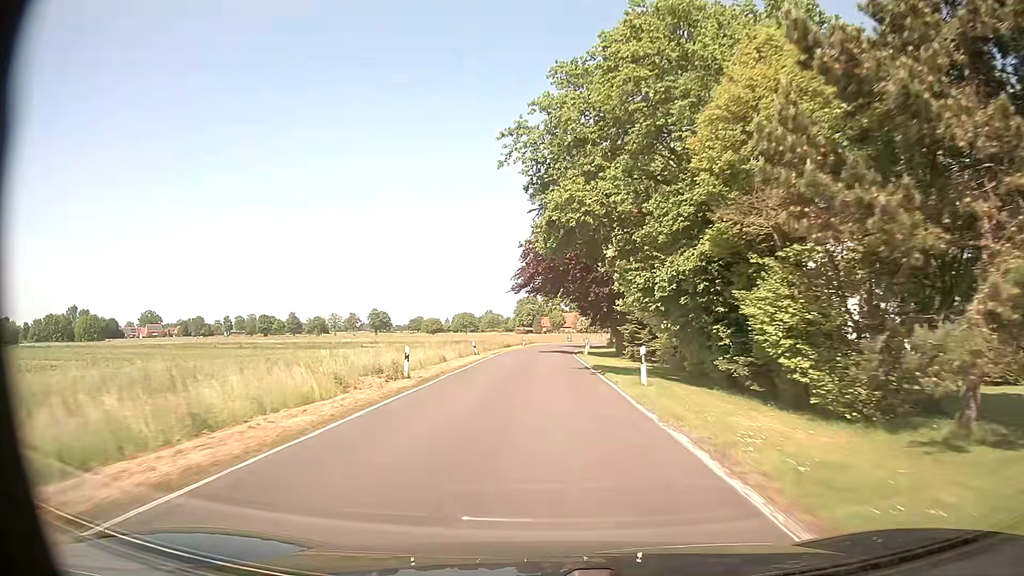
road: secondary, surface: asphalt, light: Day
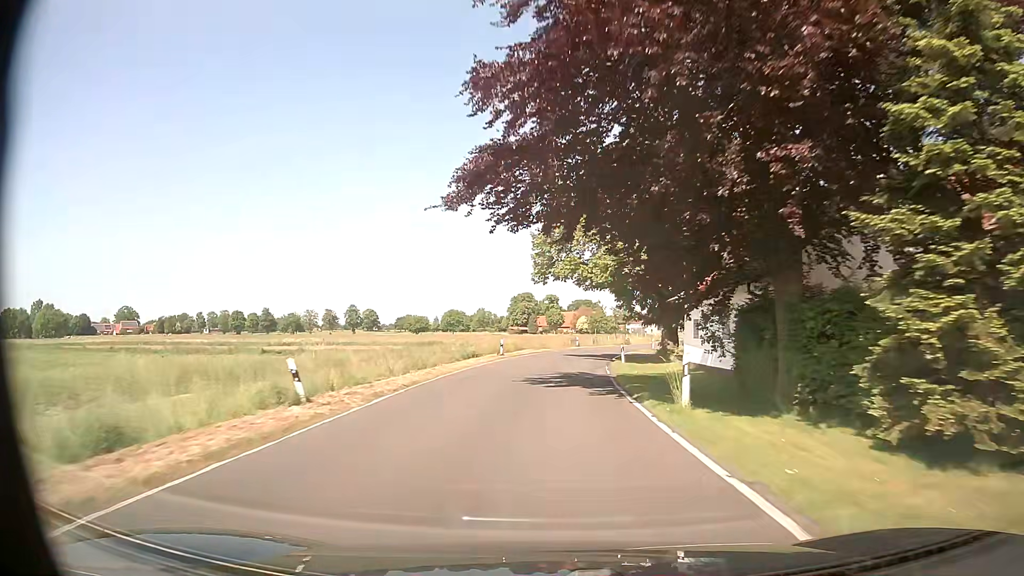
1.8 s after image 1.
(-0.4, +32.4) m; 0°
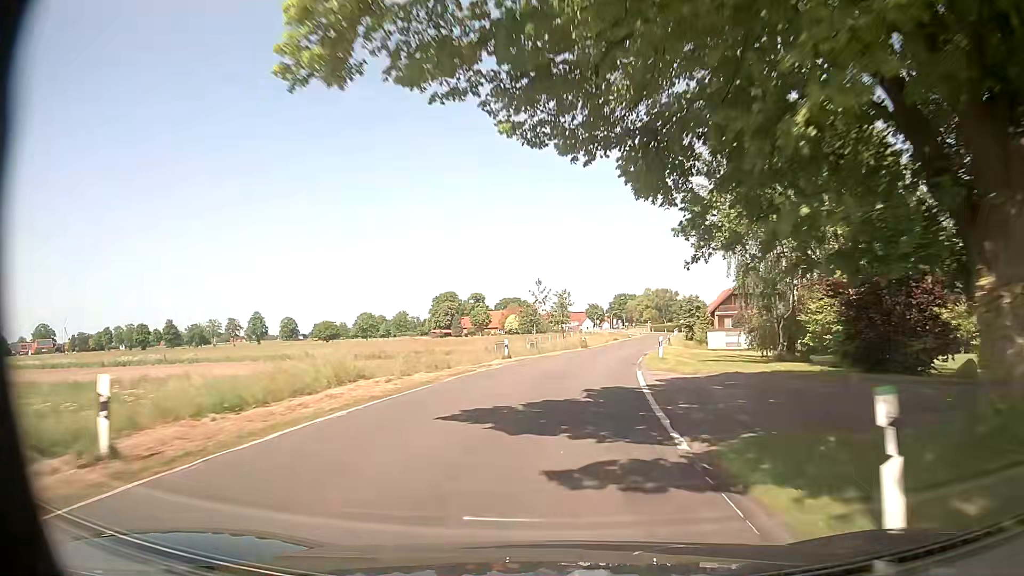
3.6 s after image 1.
(+1.1, +32.3) m; +5°
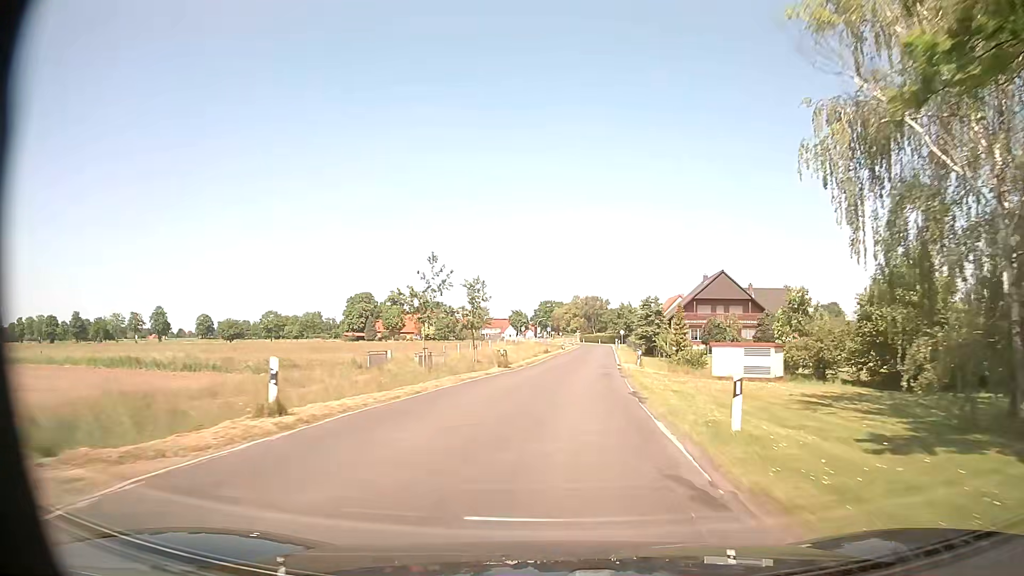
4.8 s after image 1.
(+1.3, +21.5) m; +7°
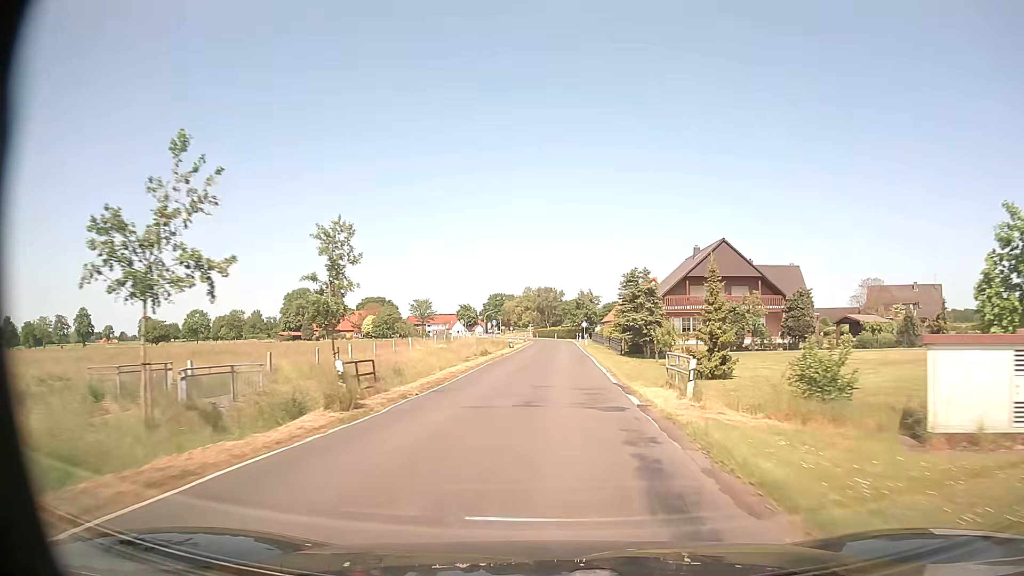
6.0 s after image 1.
(+0.8, +21.5) m; +4°
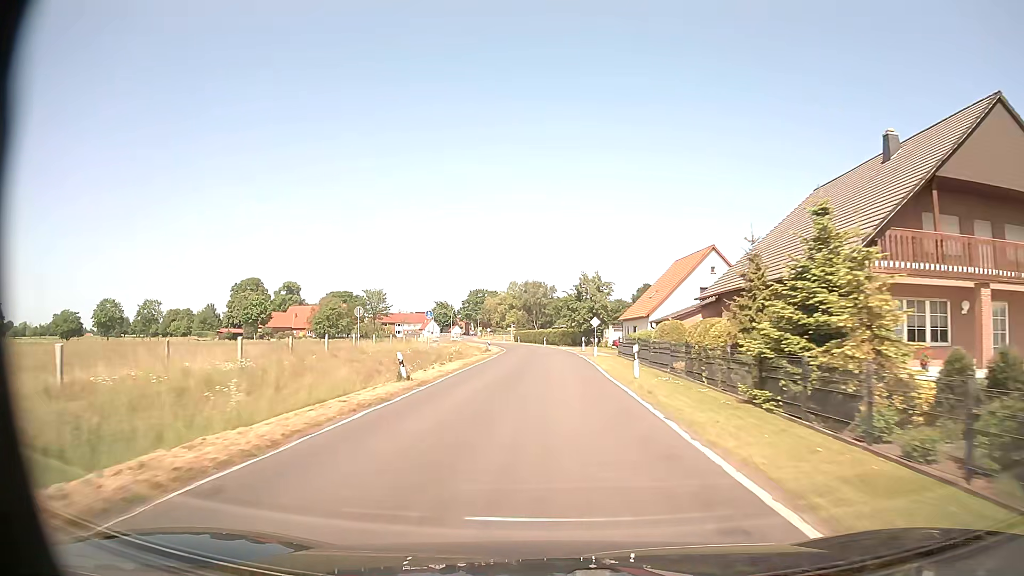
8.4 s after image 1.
(+0.5, +43.2) m; 0°
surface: paved
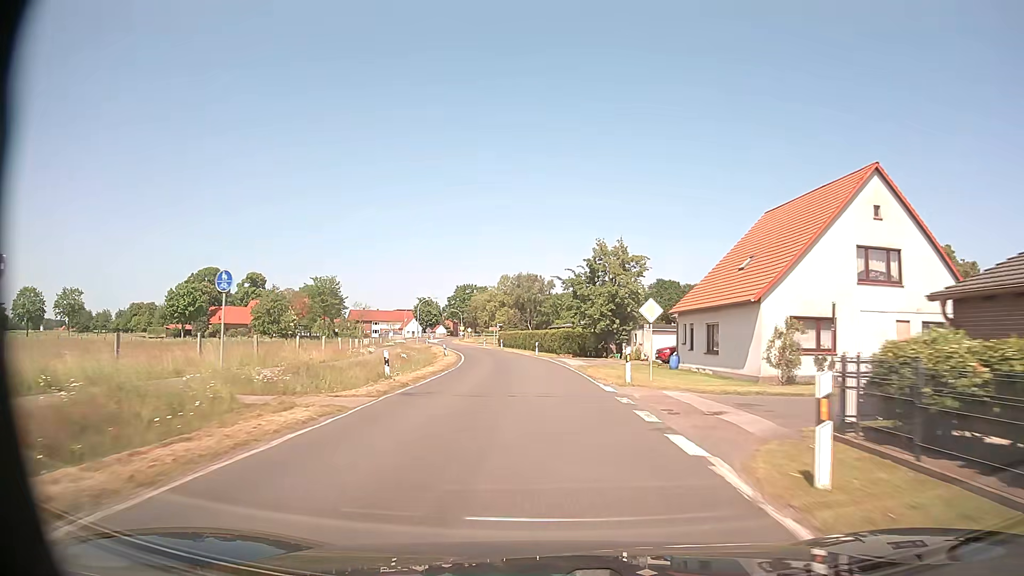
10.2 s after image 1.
(+0.4, +31.7) m; 0°
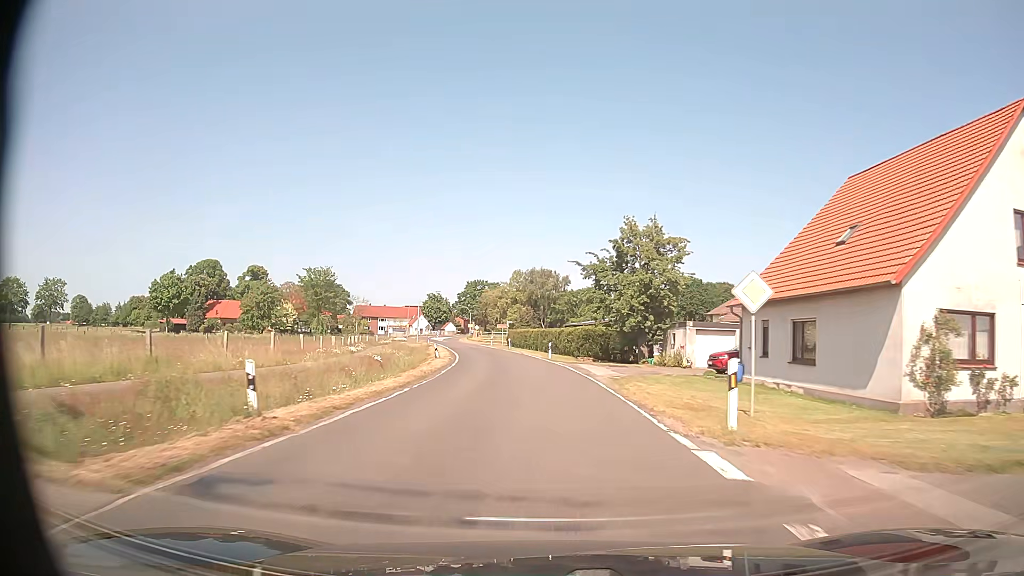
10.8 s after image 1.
(-0.1, +10.3) m; -1°
(0, +10) (0, +20) (-1, +30) (-2, +40) (-3, +50) (-5, +60) (-6, +70) (-8, +79) (-10, +89) (-12, +99) m
